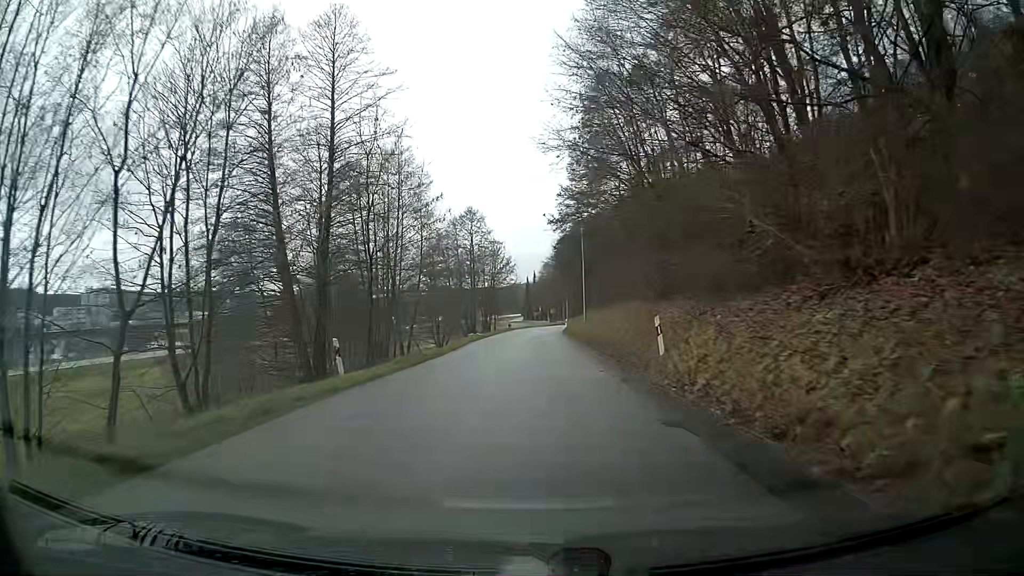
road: tertiary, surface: asphalt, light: Day
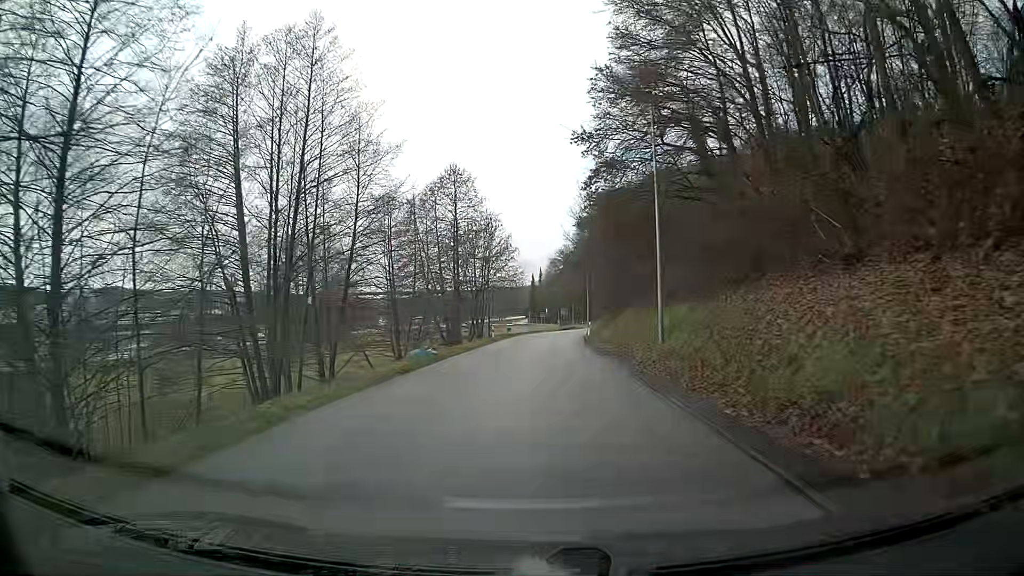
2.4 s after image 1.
(-0.1, +25.3) m; 0°
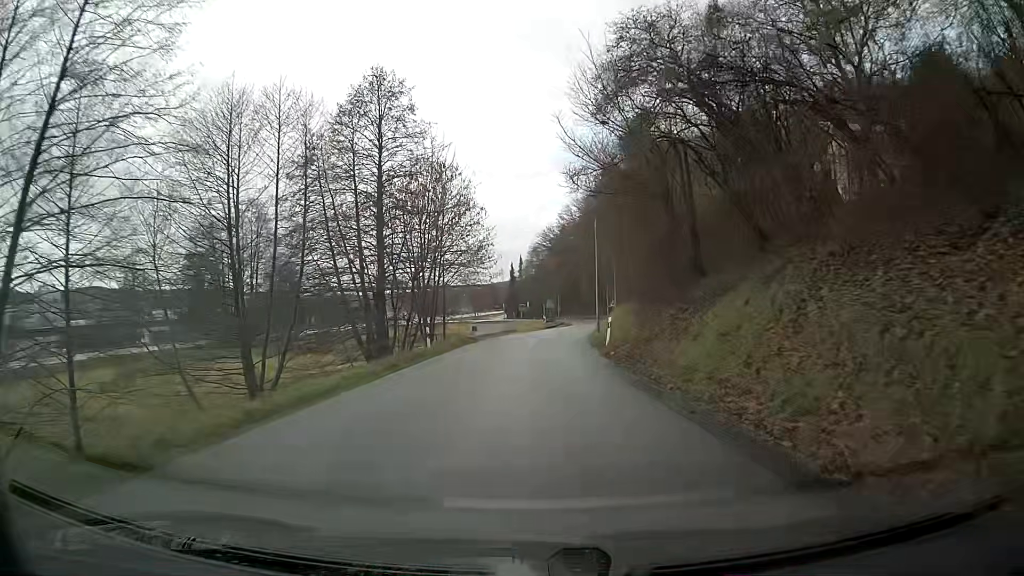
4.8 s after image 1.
(0.0, +24.9) m; +1°
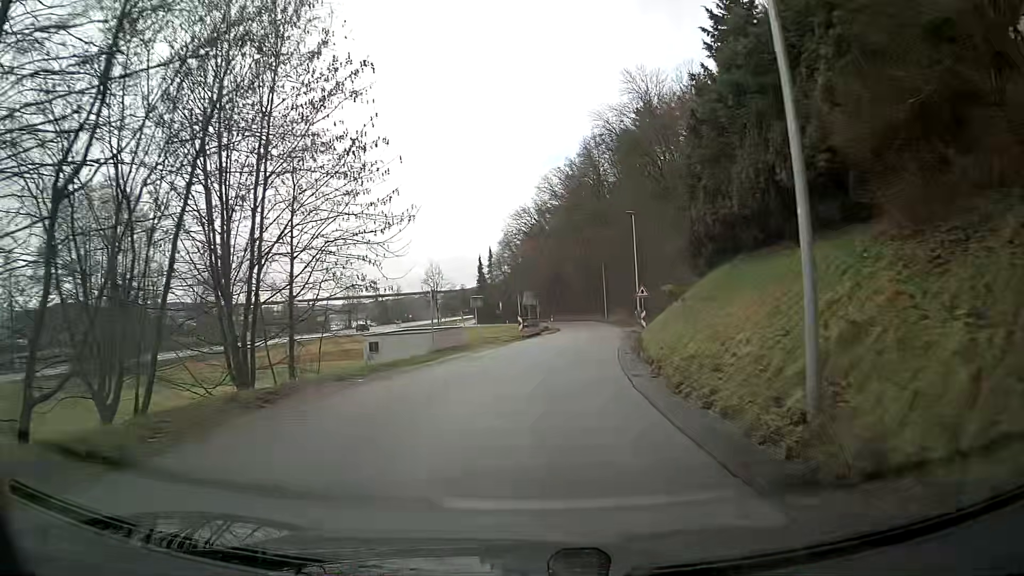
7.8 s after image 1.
(+0.5, +30.8) m; +3°
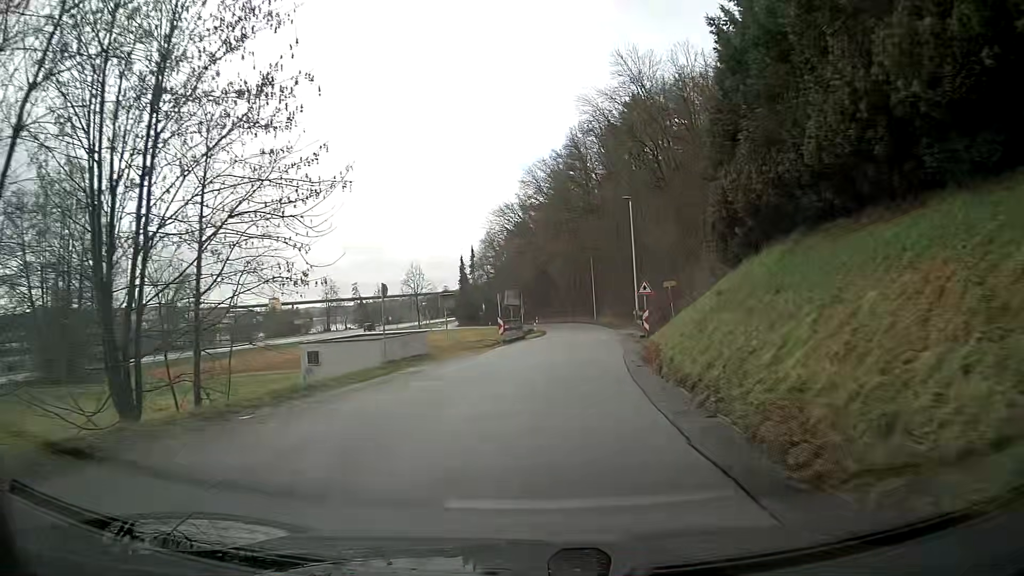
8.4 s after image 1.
(+0.1, +6.0) m; +1°
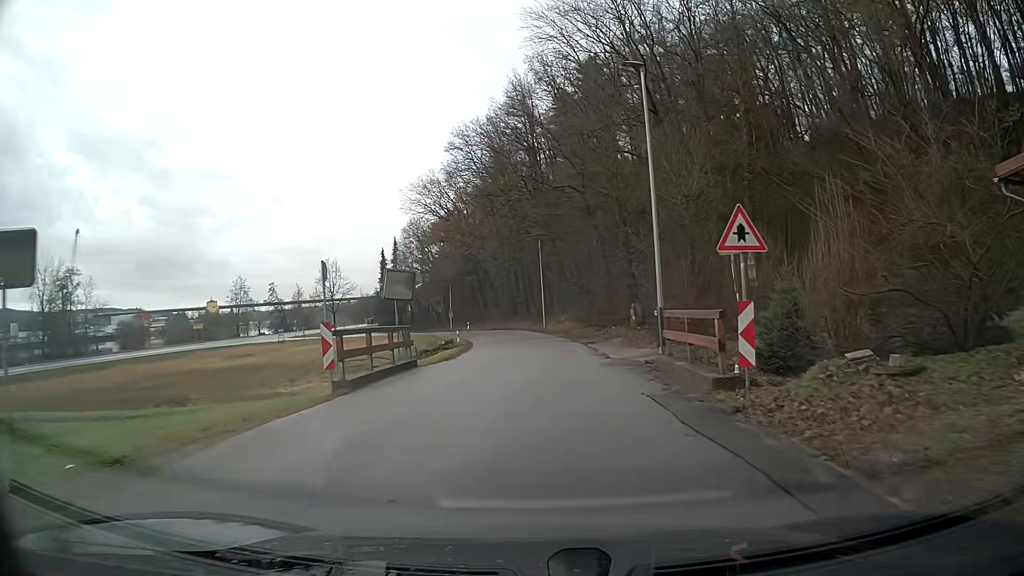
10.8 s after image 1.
(+1.0, +22.6) m; +5°
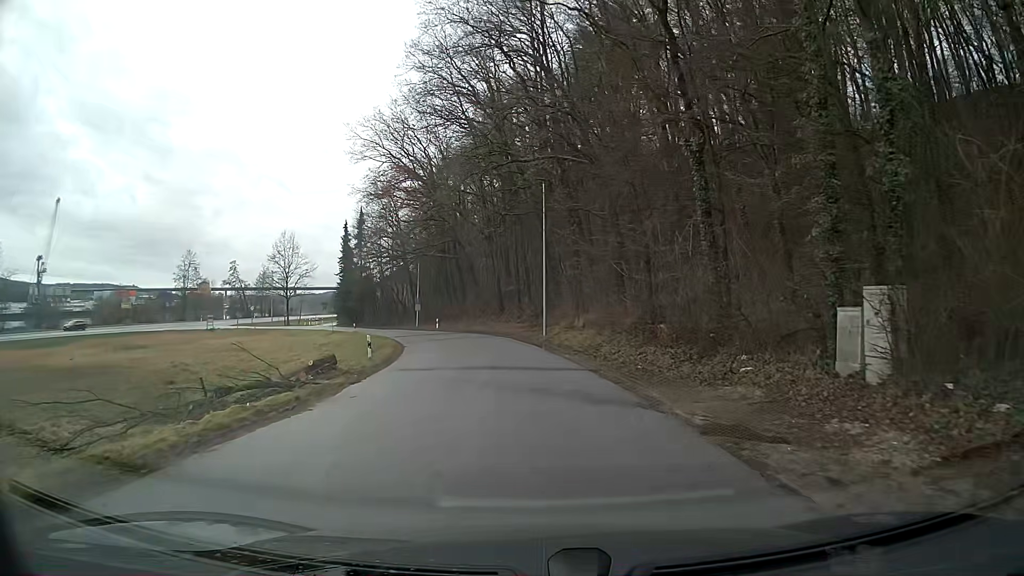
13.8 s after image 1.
(-0.1, +25.4) m; -1°
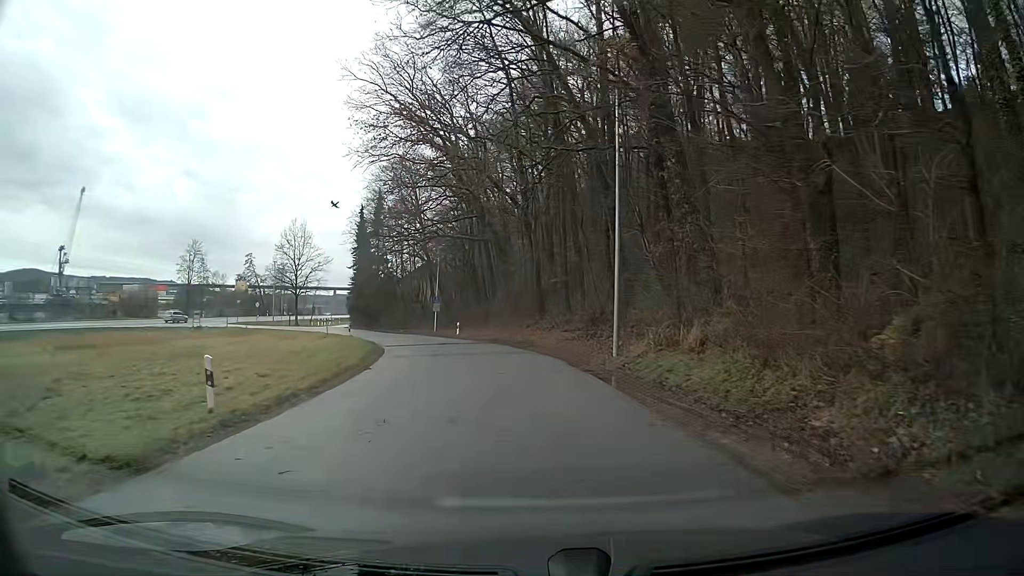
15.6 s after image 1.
(-0.5, +15.1) m; -4°
(0, +10) (-1, +20) (-3, +30) (-5, +40) (-8, +49) (-12, +58) (-18, +66) (-26, +73) (-34, +77) (-42, +83) m
